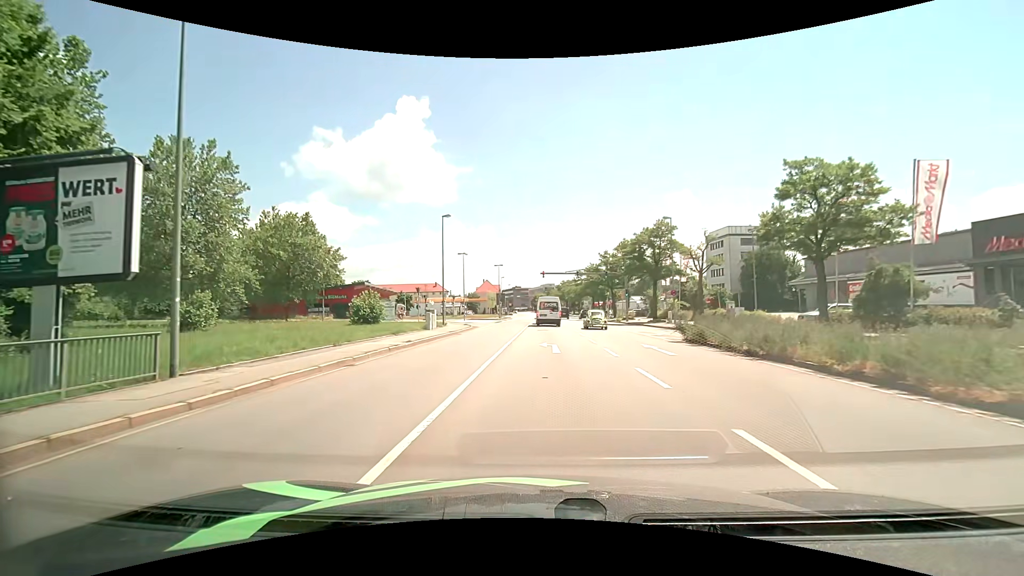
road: primary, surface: asphalt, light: Day
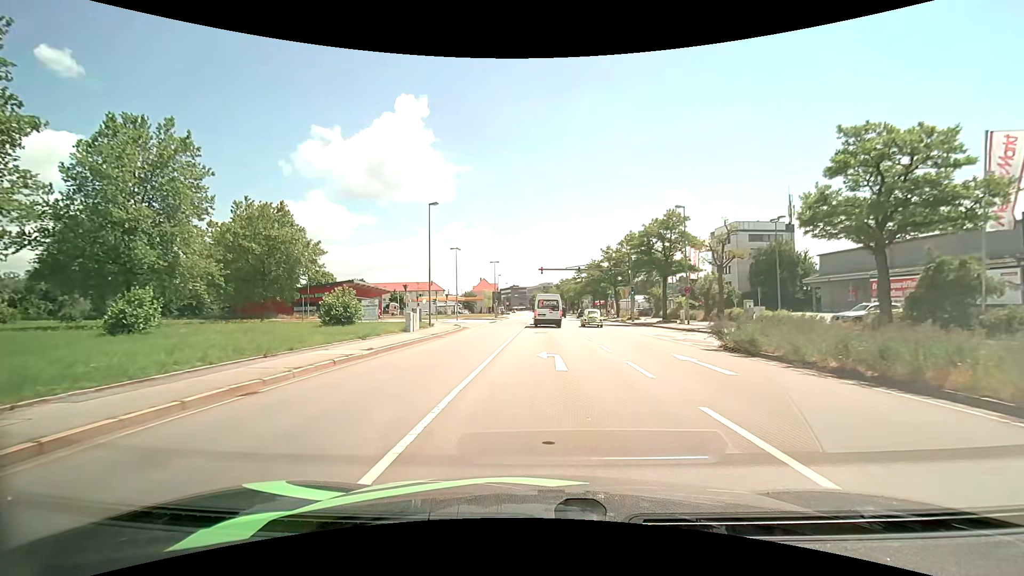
(0.0, +4.8) m; -1°
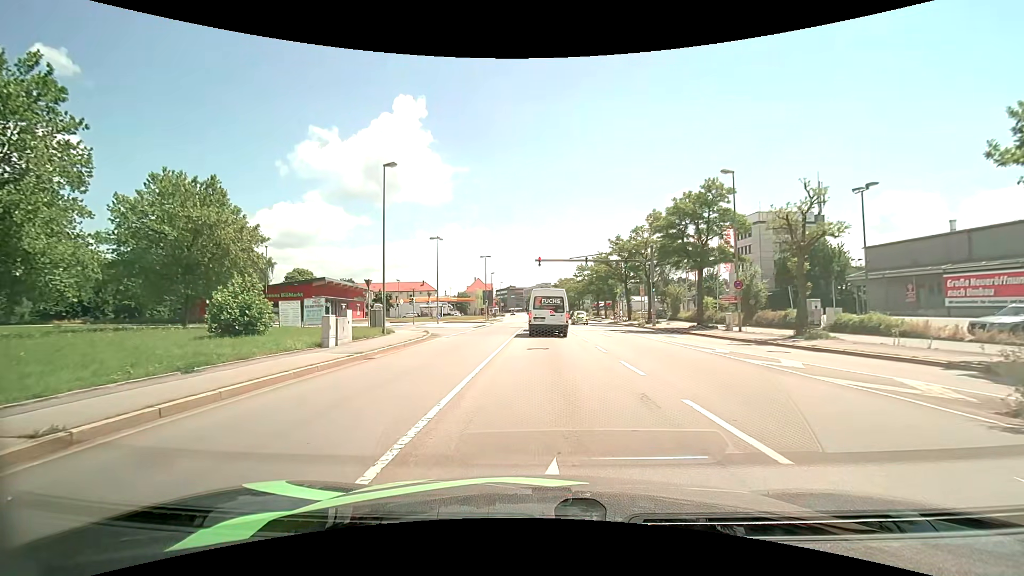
(+0.1, +11.1) m; +1°
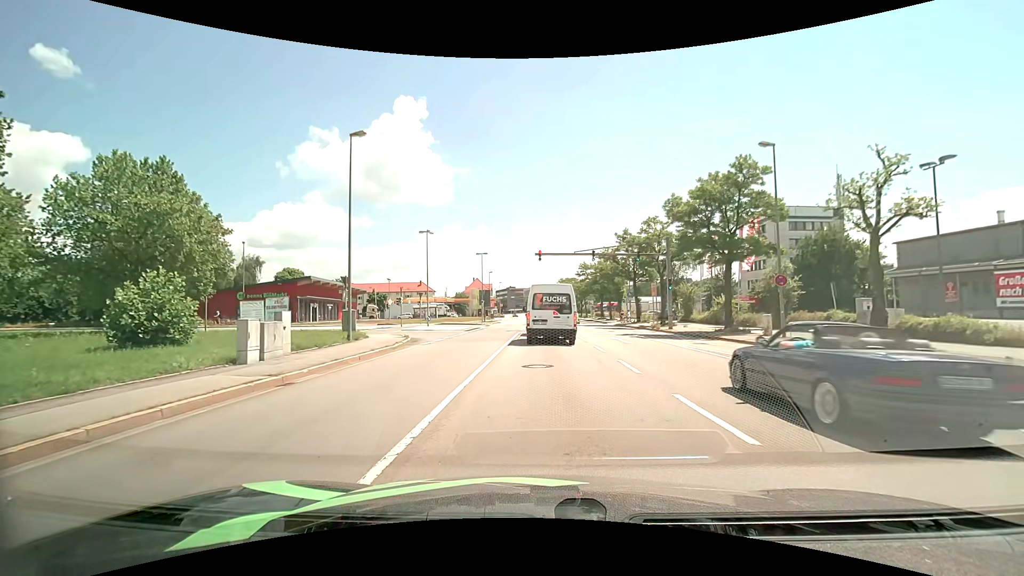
(0.0, +5.3) m; 0°
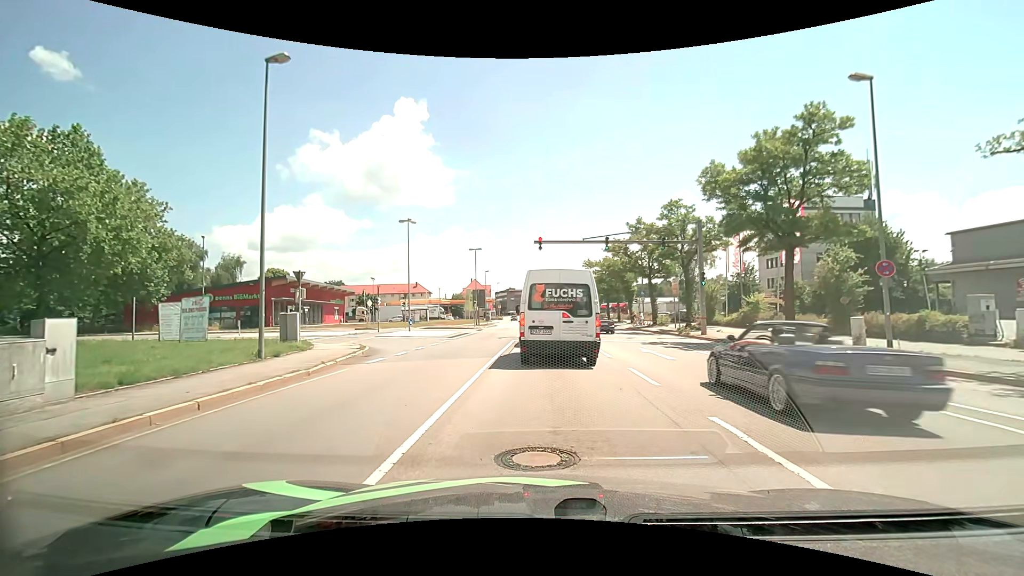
(+0.1, +7.4) m; 0°
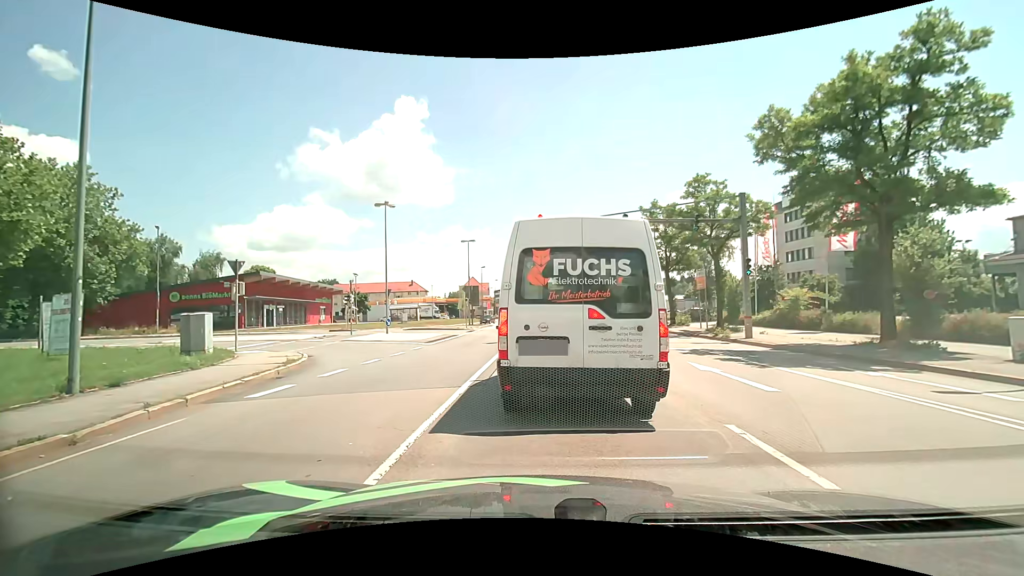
(0.0, +6.4) m; +2°
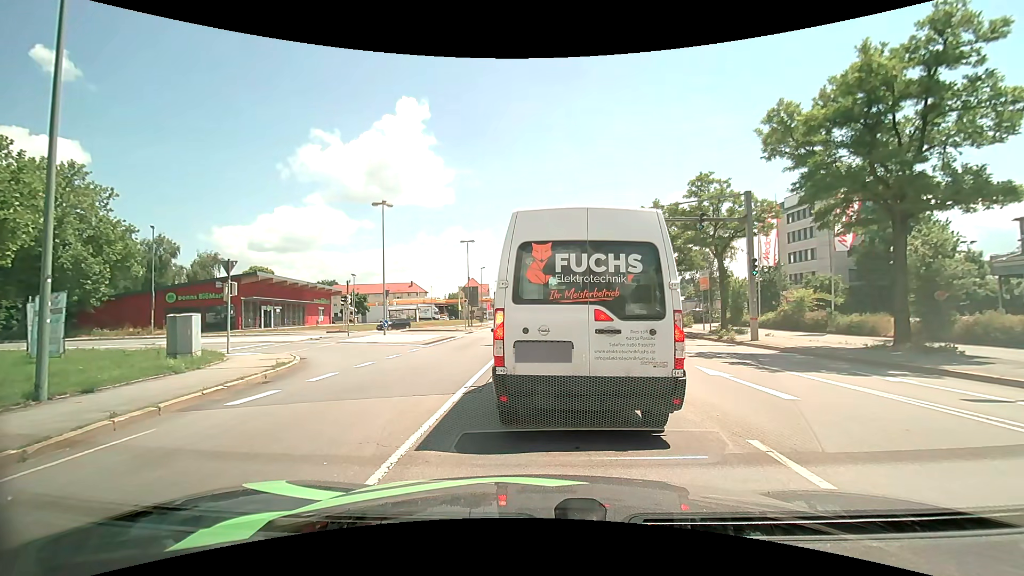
(0.0, +0.7) m; 0°
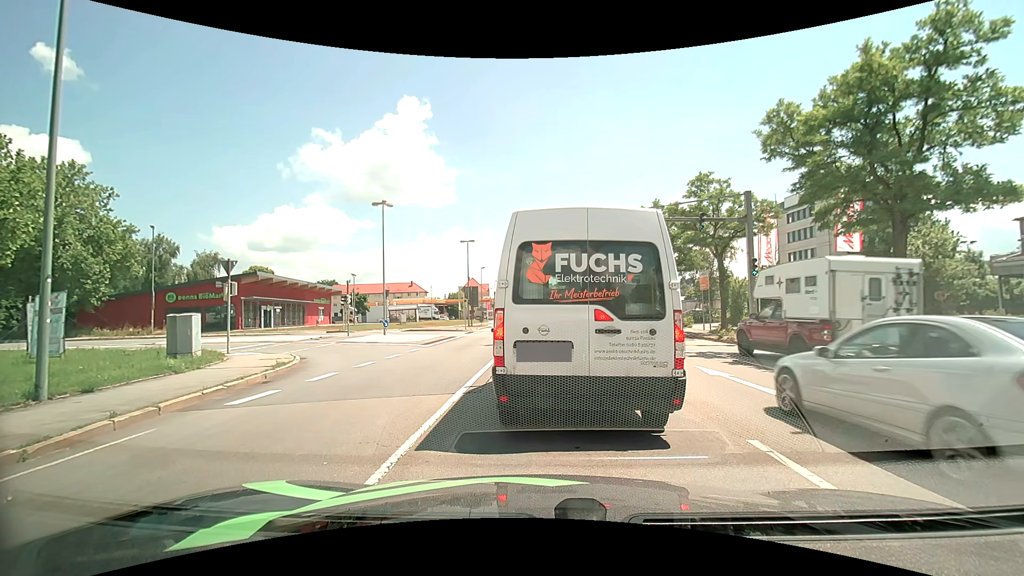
(0.0, 0.0) m; 0°
(0, +10) (0, +20) (-1, +30) (-5, +39) (-13, +44) (-23, +44) (-33, +41) (-42, +37) (-50, +31) (-57, +24) m
